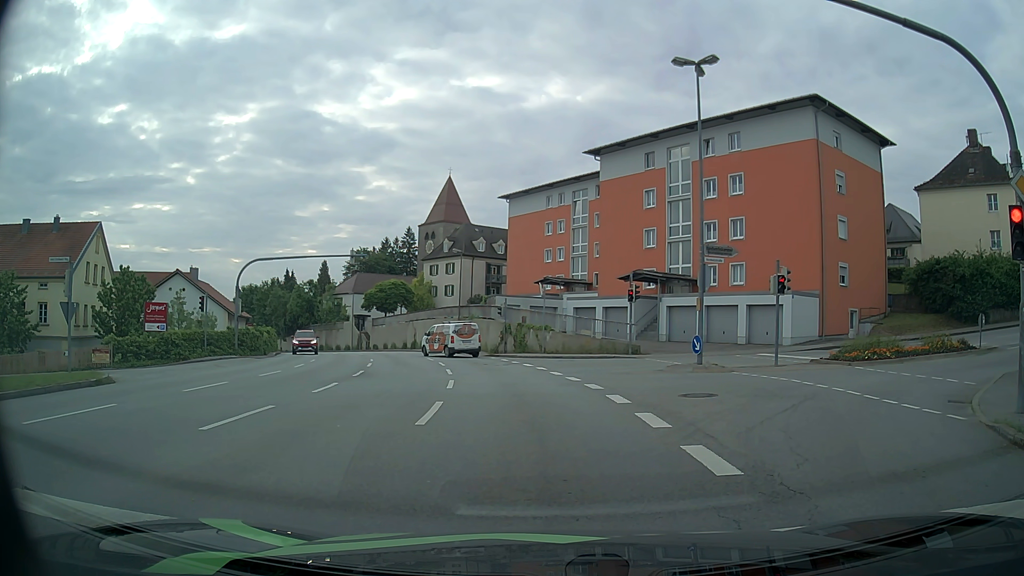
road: tertiary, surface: asphalt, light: Day
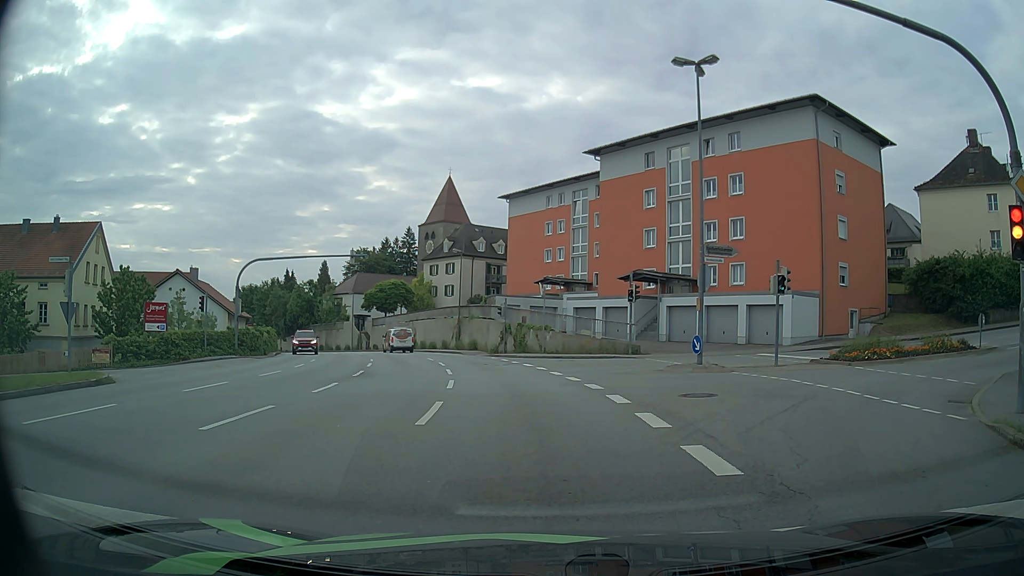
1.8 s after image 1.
(0.0, 0.0) m; 0°
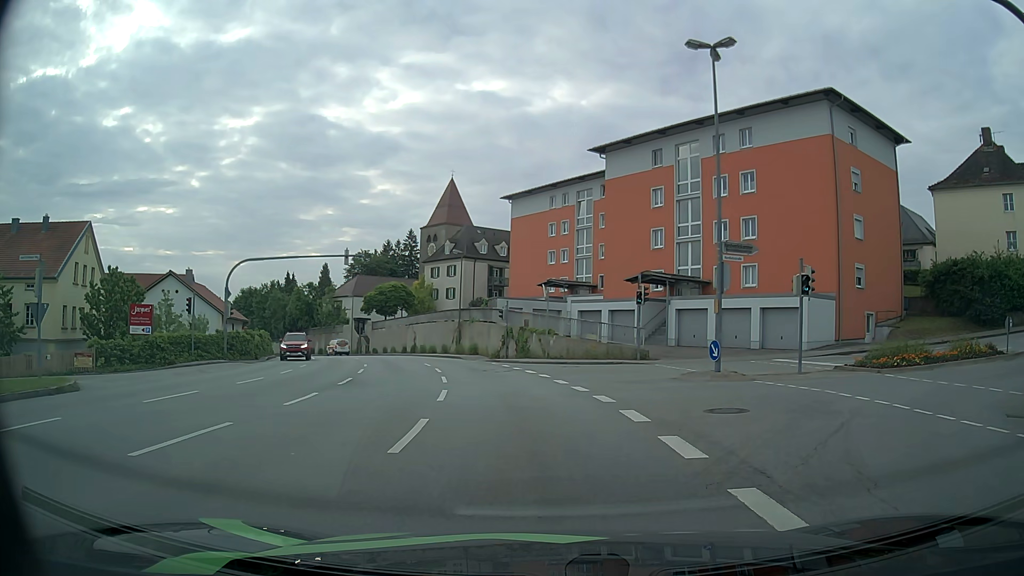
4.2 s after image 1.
(0.0, +1.9) m; +2°
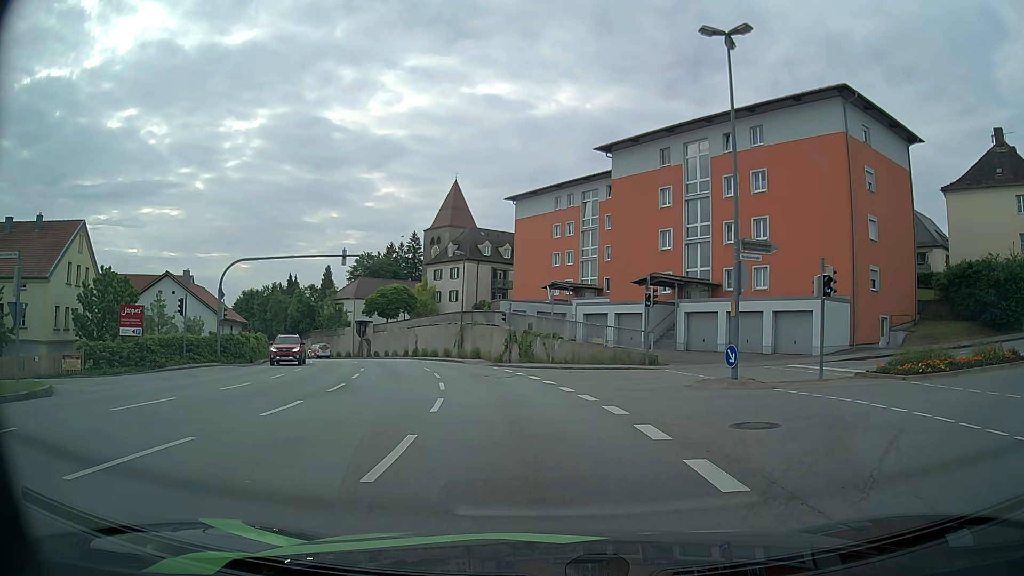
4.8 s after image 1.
(0.0, +1.4) m; -1°
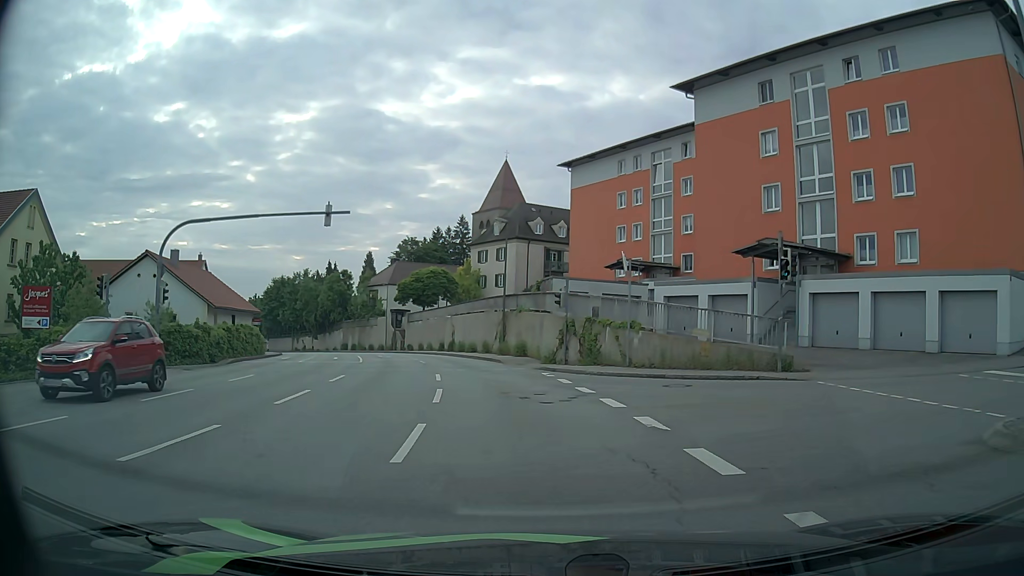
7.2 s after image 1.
(-0.4, +11.6) m; -5°
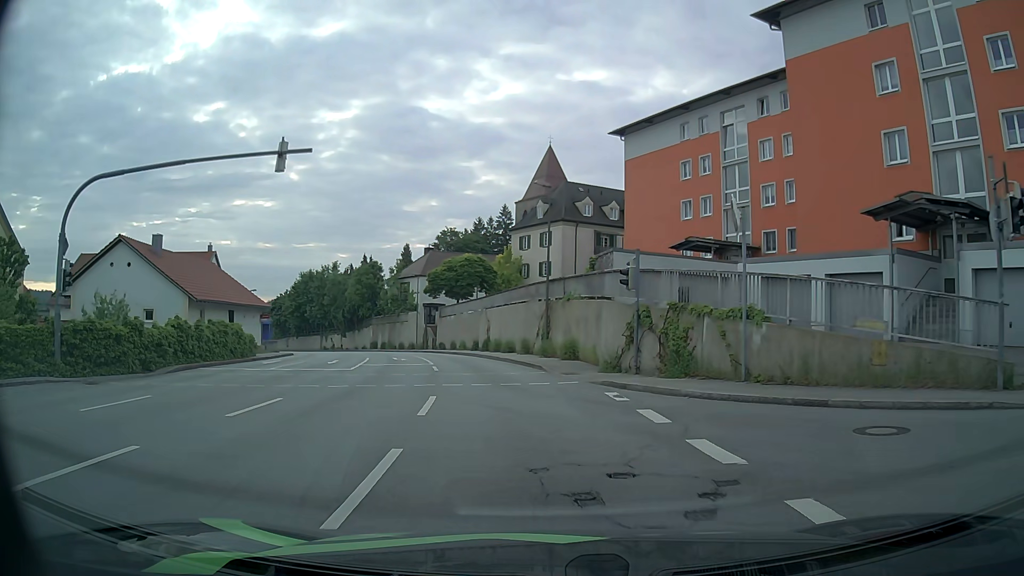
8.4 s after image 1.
(-0.3, +8.9) m; -4°
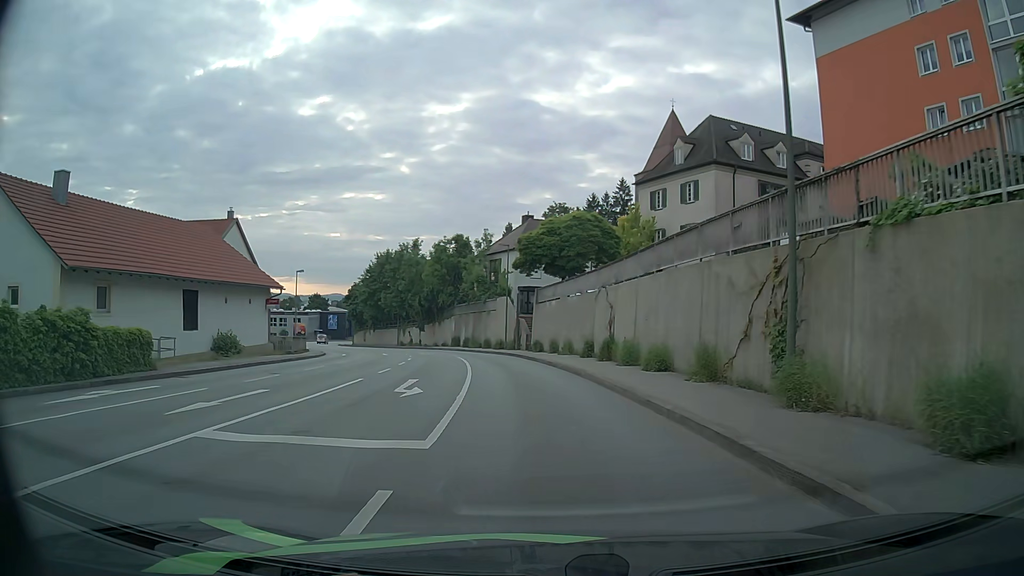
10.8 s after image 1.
(-1.8, +20.2) m; -10°
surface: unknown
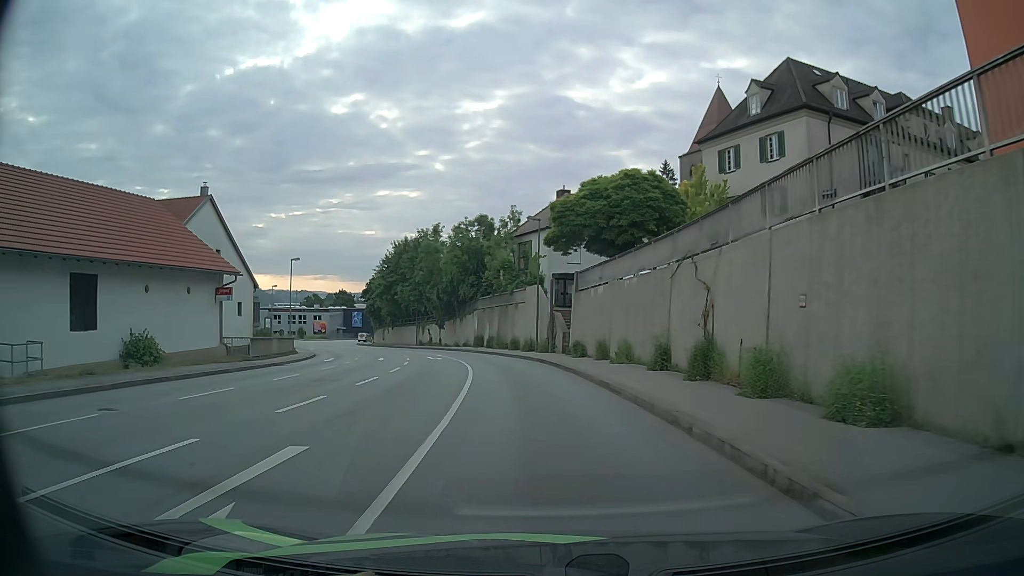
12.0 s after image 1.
(-0.3, +10.8) m; -3°
(0, +10) (-1, +20) (-2, +30) (-4, +40) (-7, +49) (-11, +58) (-16, +67) (-20, +76) (-25, +85) (-29, +94) m
